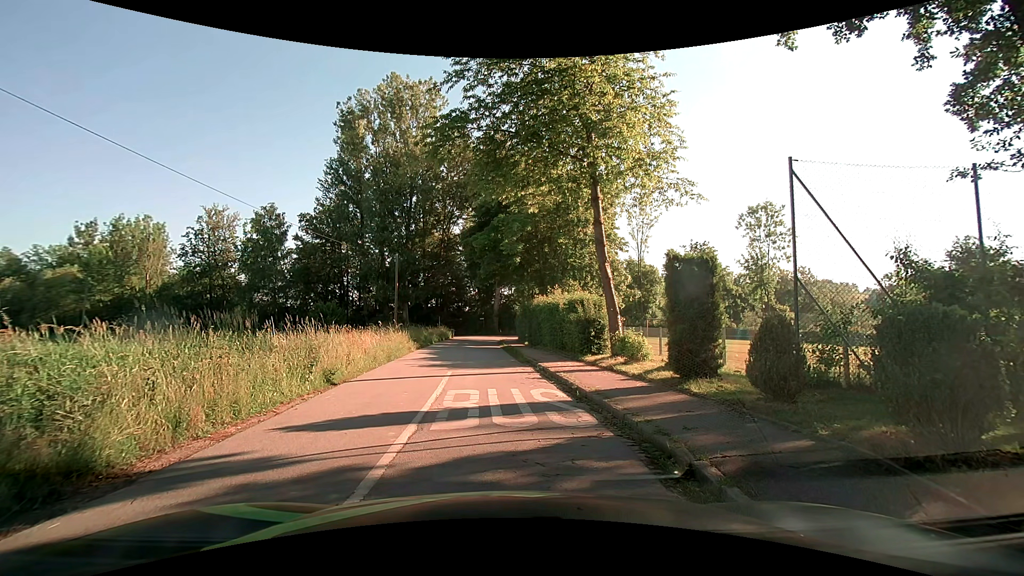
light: Day
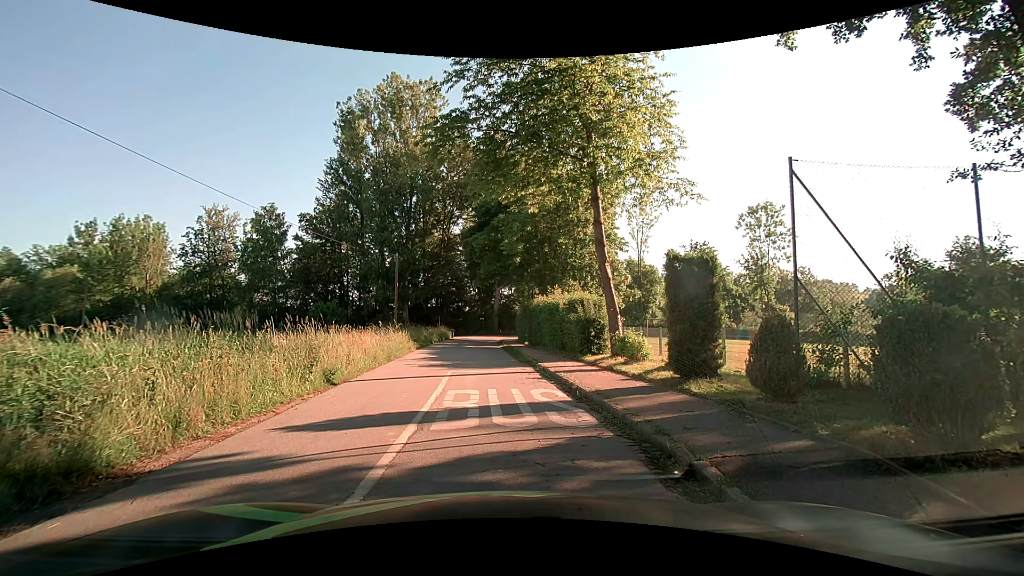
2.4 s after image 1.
(0.0, 0.0) m; 0°
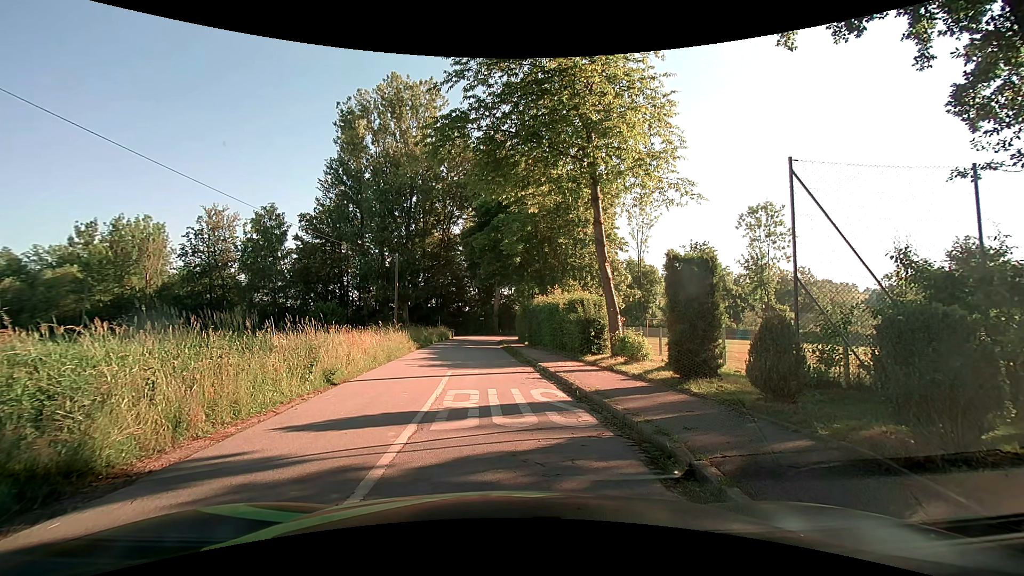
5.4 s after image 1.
(0.0, 0.0) m; 0°
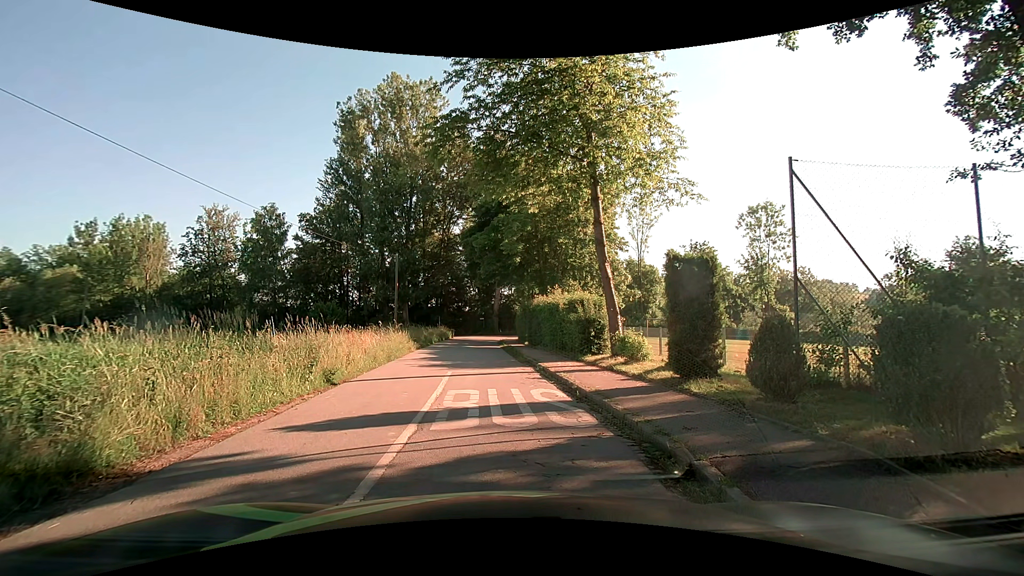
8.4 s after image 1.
(0.0, 0.0) m; 0°
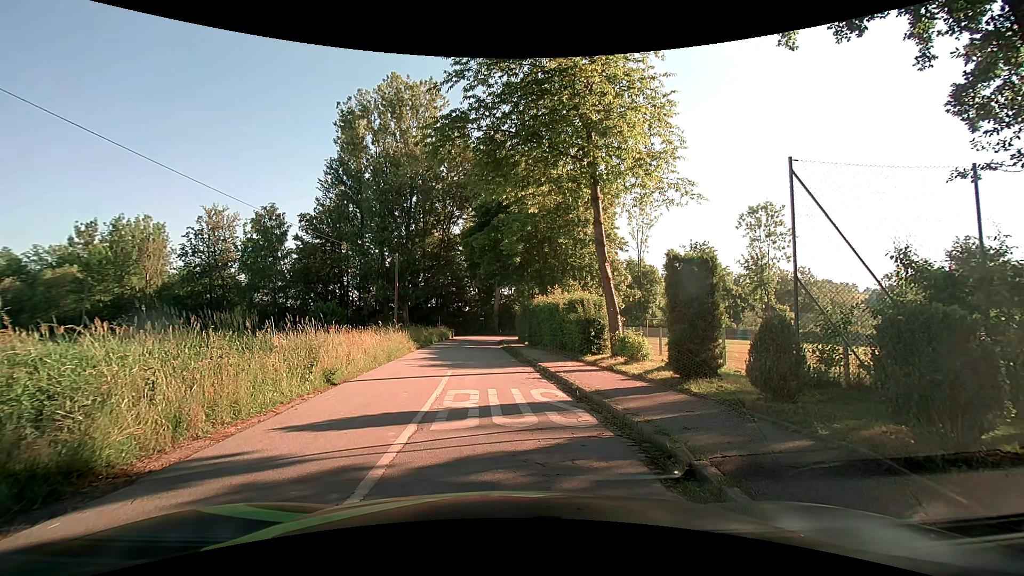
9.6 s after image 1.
(0.0, 0.0) m; 0°
